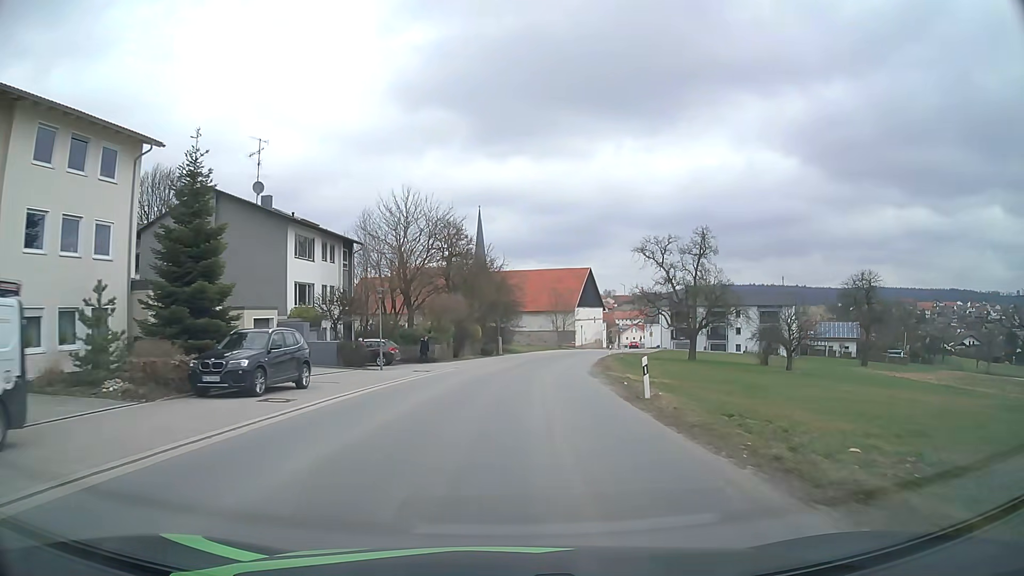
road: tertiary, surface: asphalt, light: Day
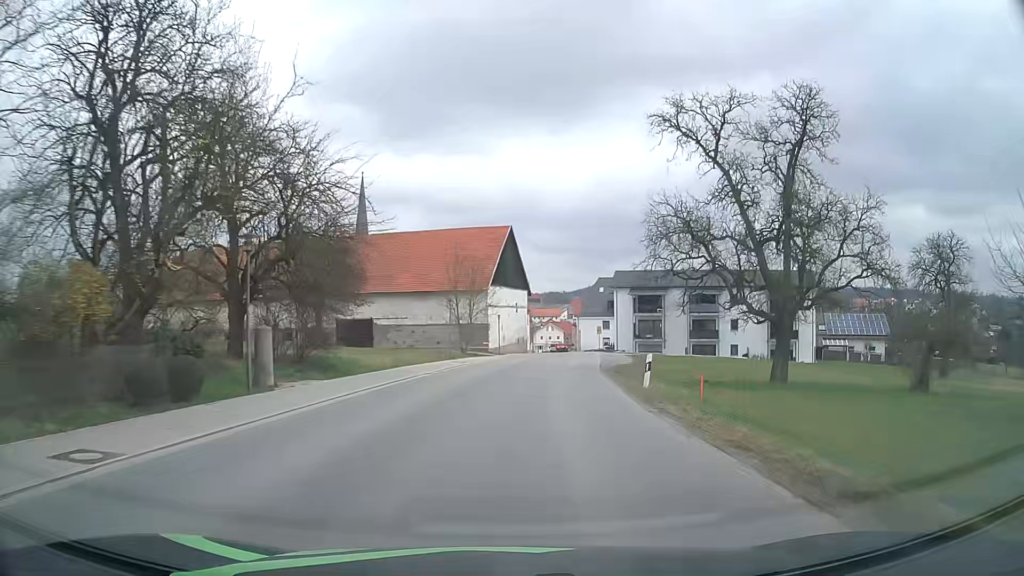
(+2.9, +43.1) m; +8°
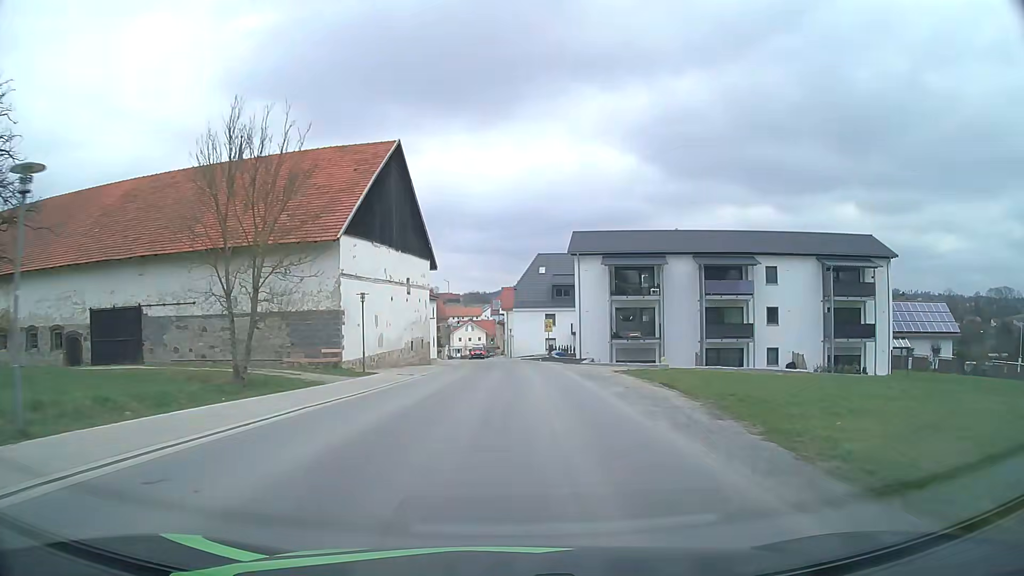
(+2.3, +33.4) m; +7°
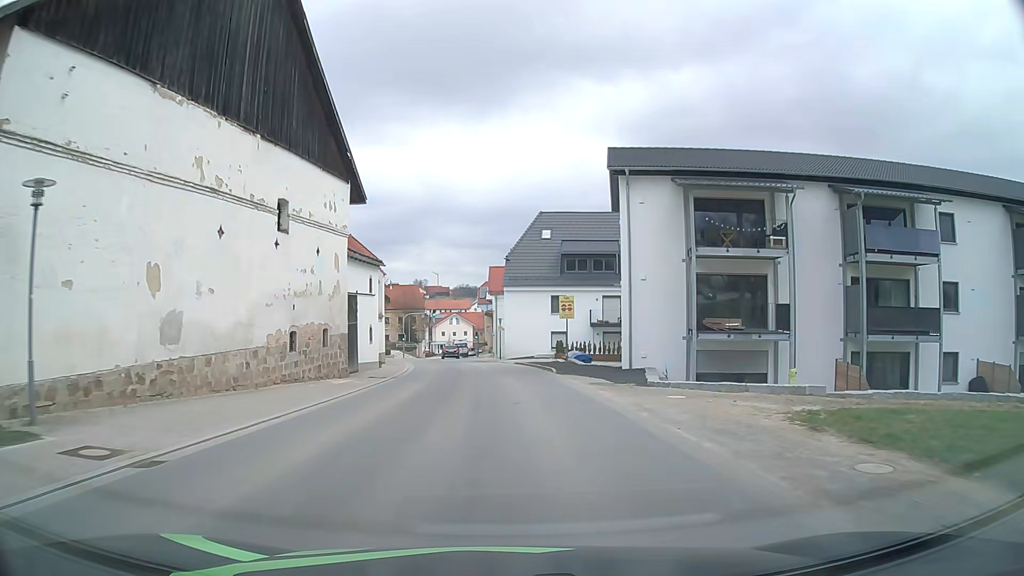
(+0.3, +23.7) m; +1°
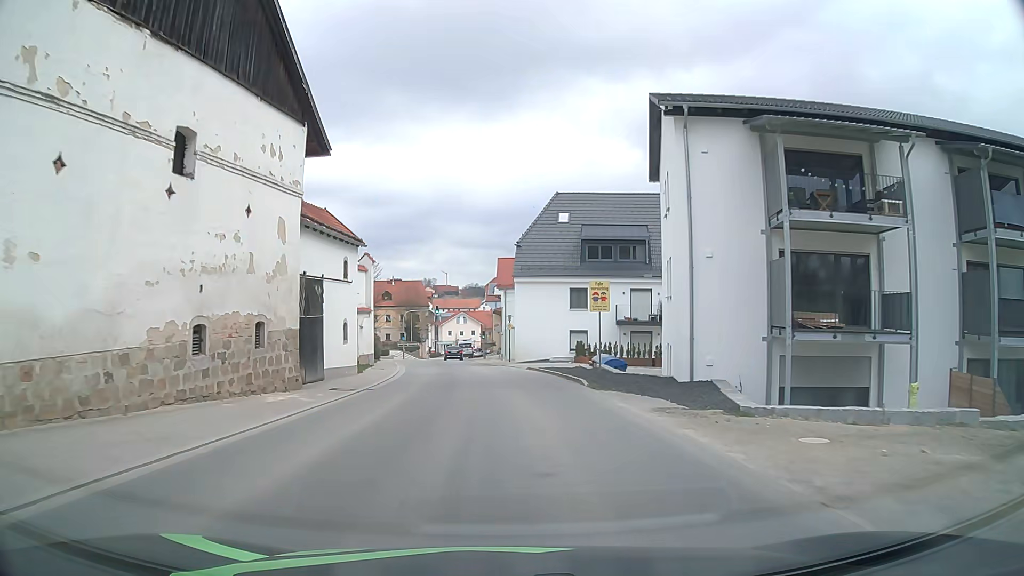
(0.0, +7.6) m; -1°
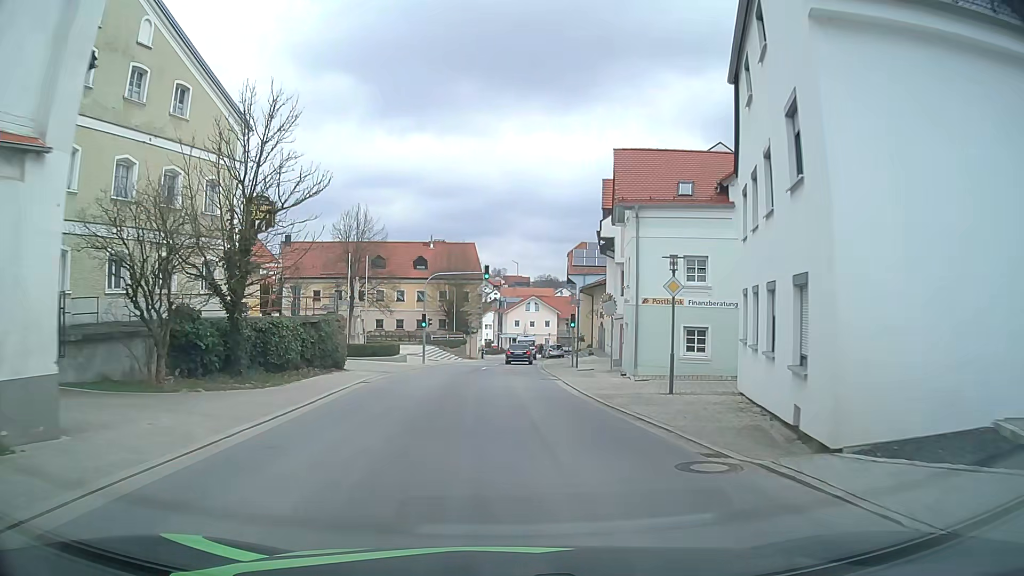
(-2.1, +35.8) m; -6°
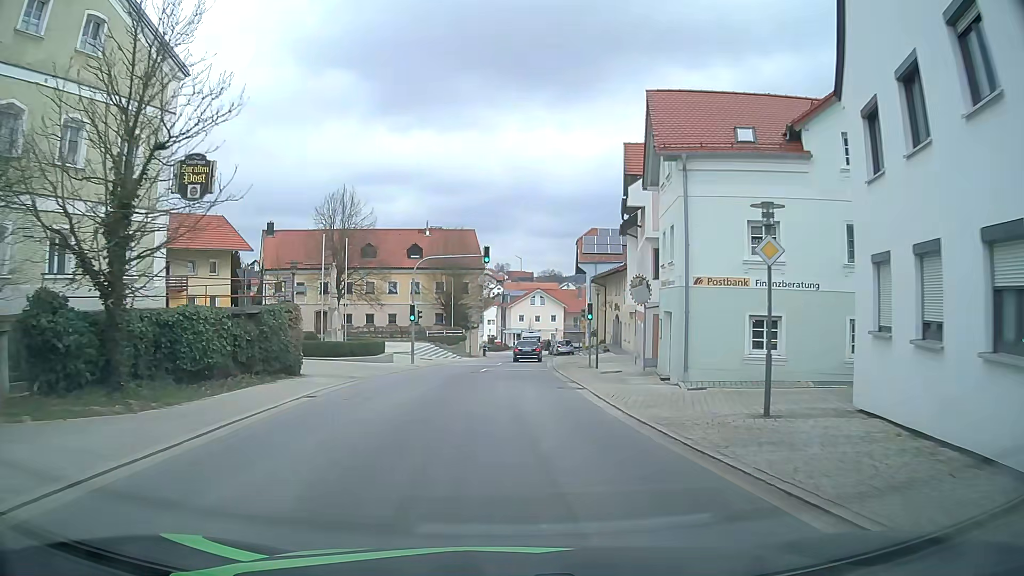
(0.0, +6.7) m; -1°
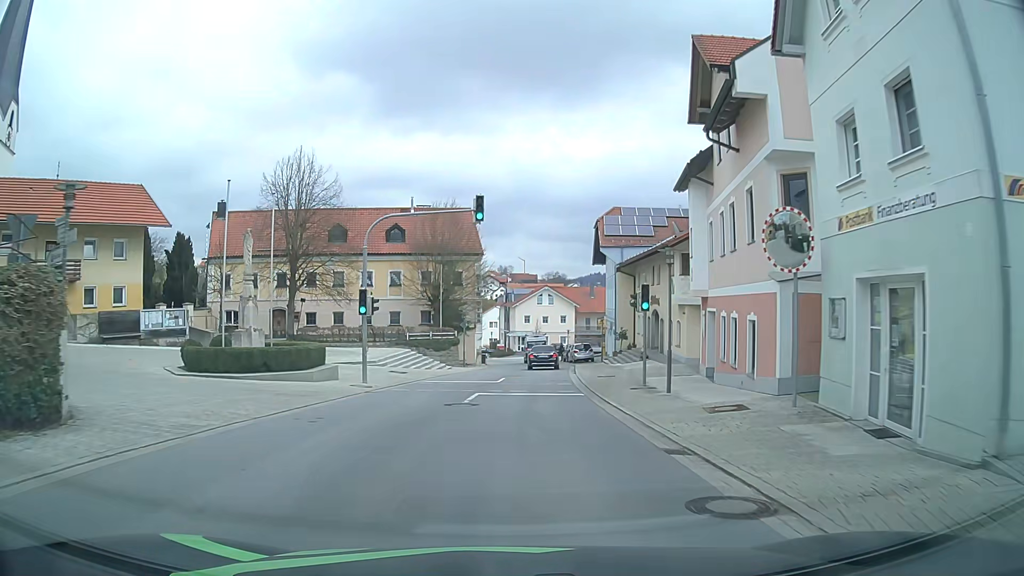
(0.0, +13.1) m; 0°
(0, +10) (0, +20) (+1, +30) (+2, +40) (+3, +50) (+3, +60) (+3, +70) (+1, +80) (-2, +89) (-5, +99) m
